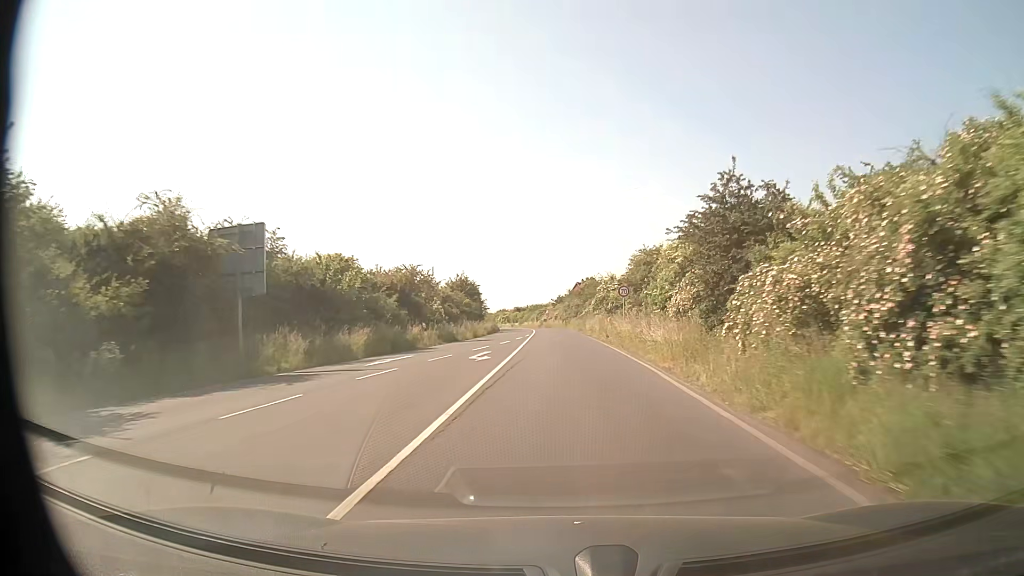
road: tertiary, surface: asphalt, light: Day
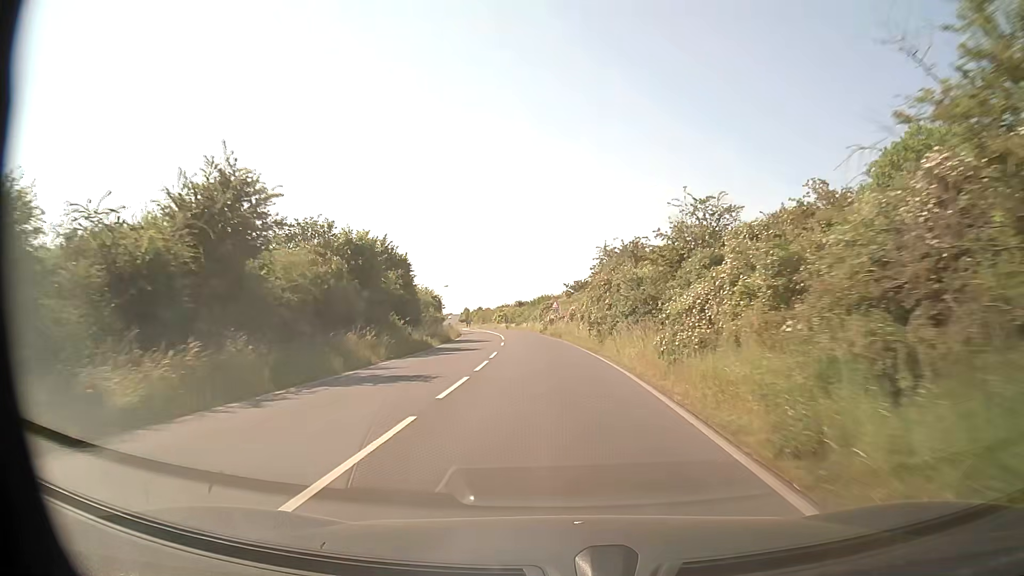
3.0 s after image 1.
(0.0, +53.6) m; -1°
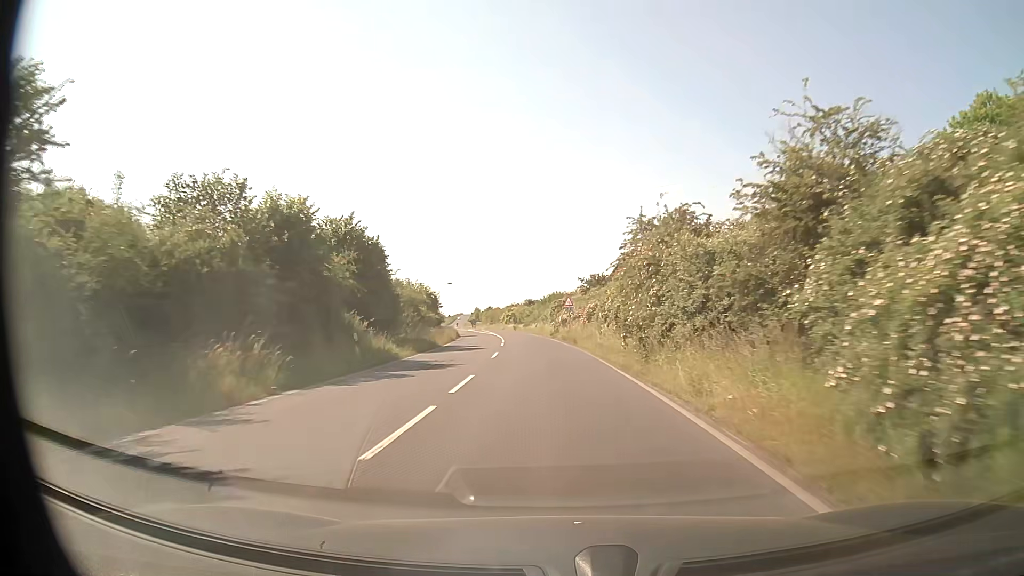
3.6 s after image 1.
(-0.1, +10.7) m; -1°
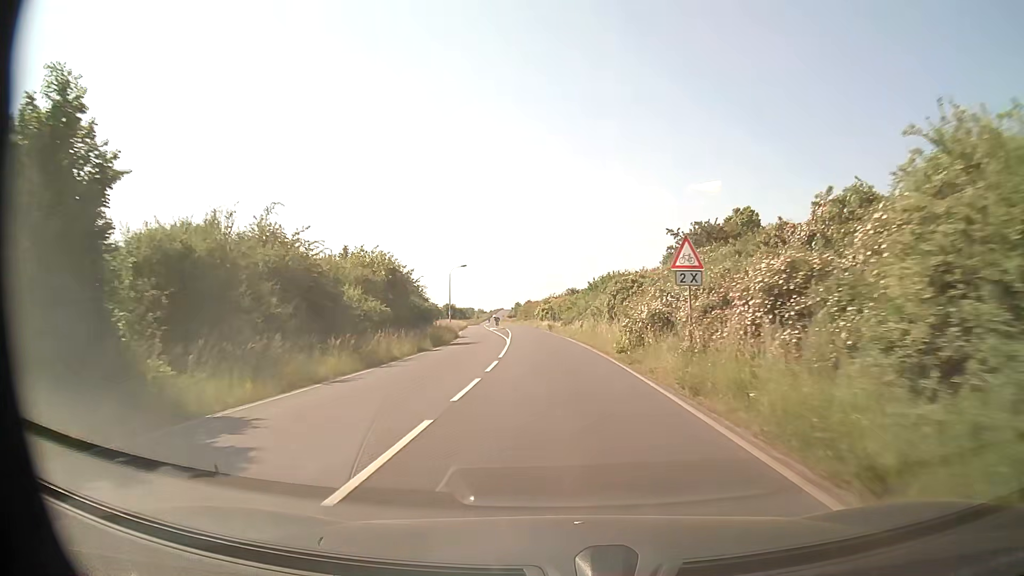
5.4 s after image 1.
(-1.1, +31.8) m; -4°
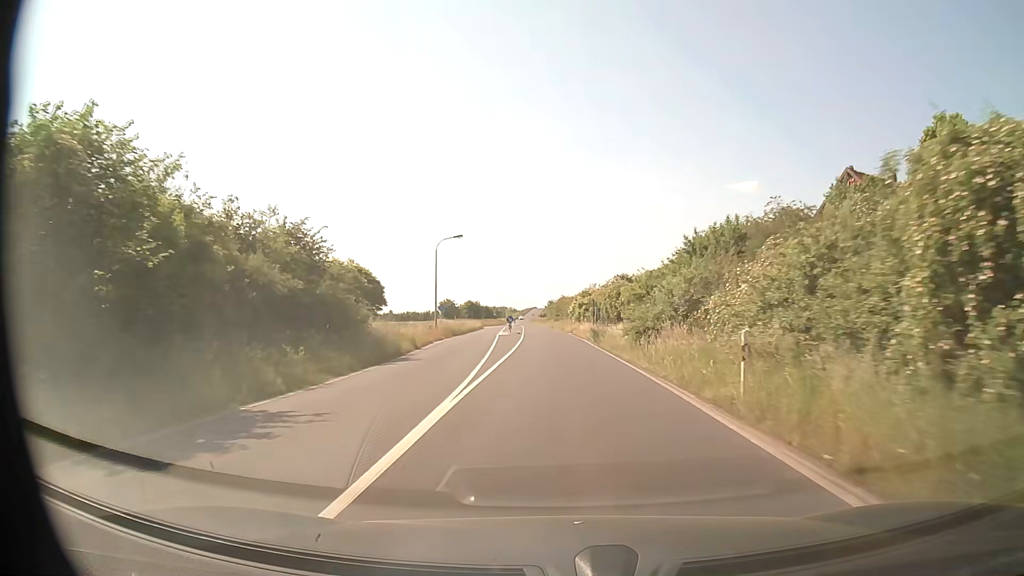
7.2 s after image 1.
(-0.9, +31.8) m; -3°
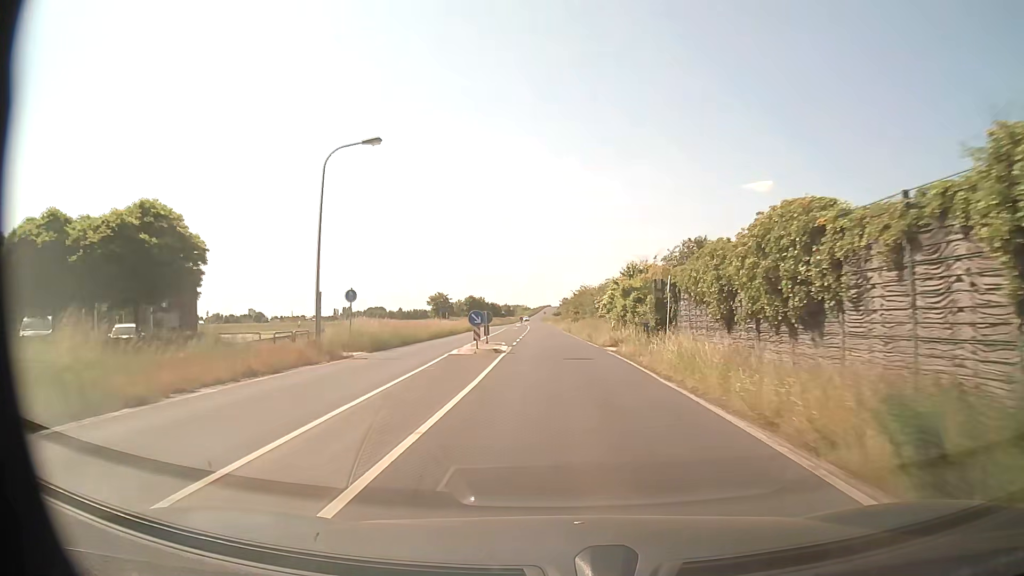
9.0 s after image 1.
(-0.3, +31.7) m; -1°
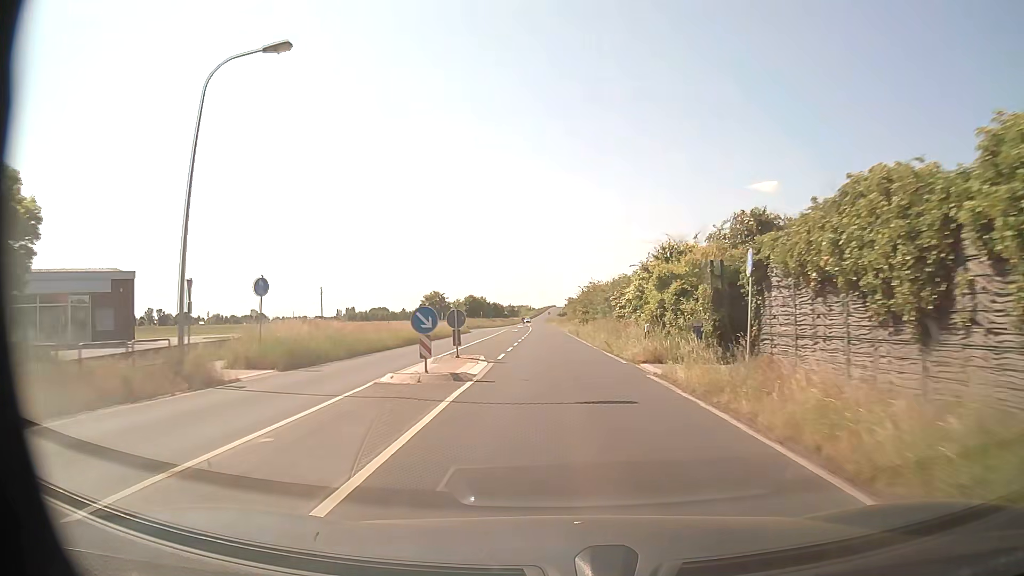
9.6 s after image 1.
(-0.1, +10.6) m; 0°
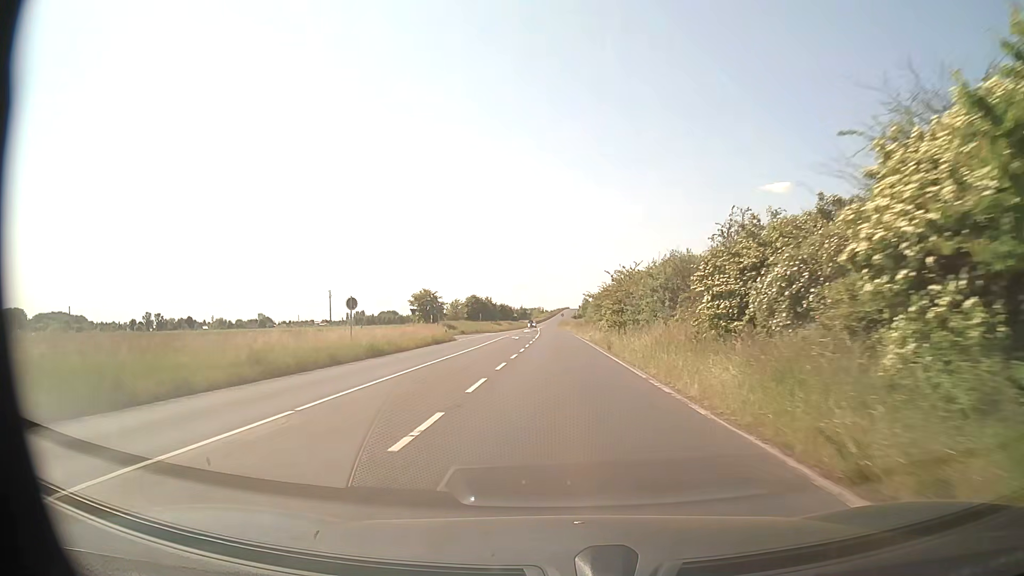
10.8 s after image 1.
(-0.3, +21.1) m; -1°
(0, +10) (0, +20) (0, +30) (0, +40) (0, +50) (0, +60) (0, +70) (0, +80) (-1, +90) (-1, +100) m
